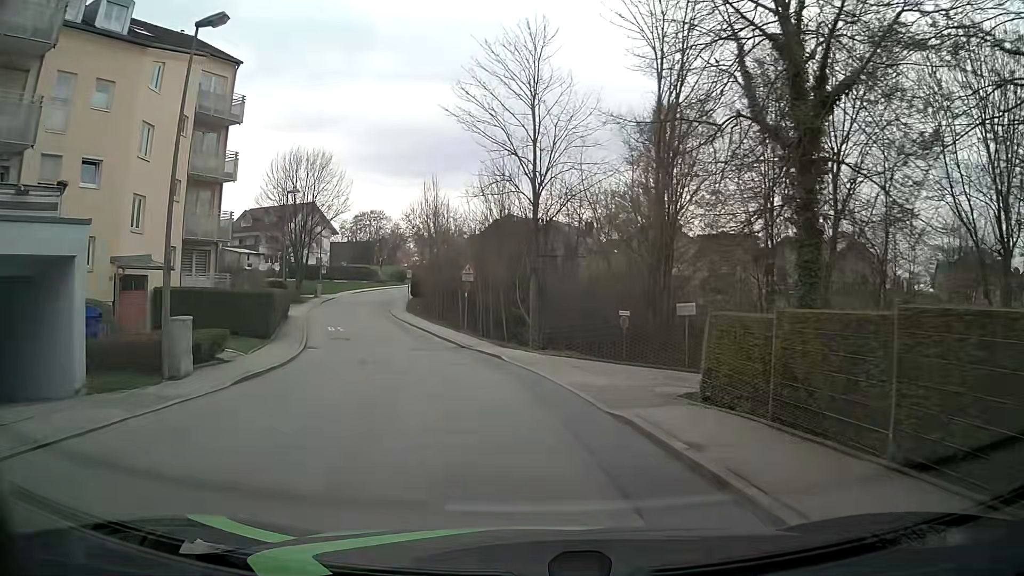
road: residential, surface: asphalt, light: Day
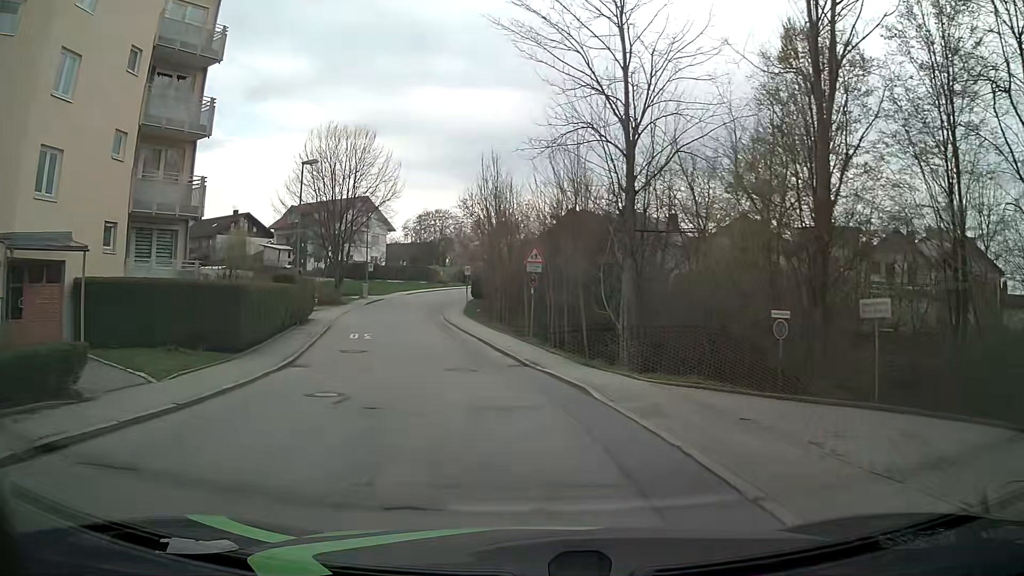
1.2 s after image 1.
(-0.5, +9.1) m; -7°
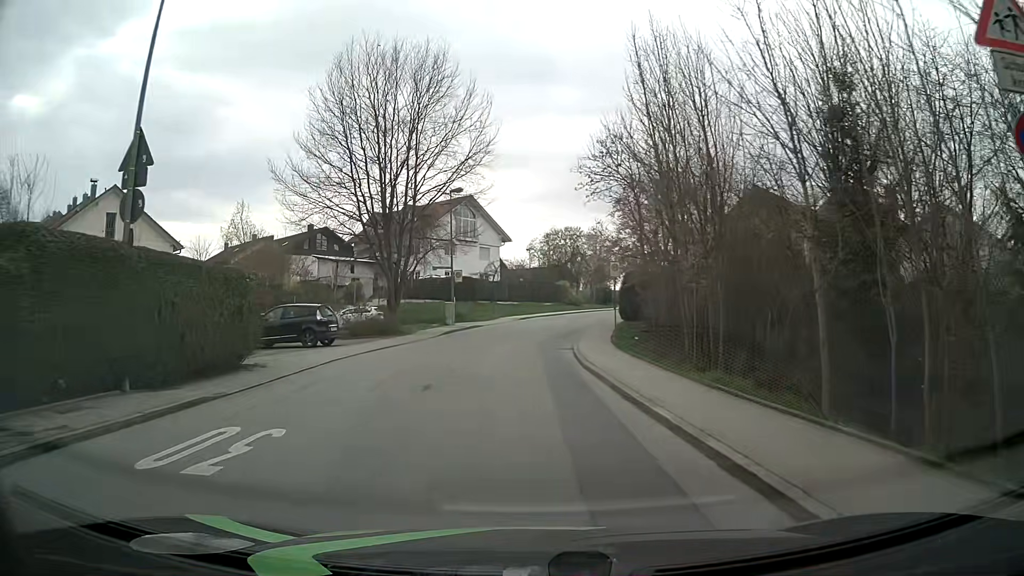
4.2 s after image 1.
(-2.3, +22.2) m; -11°
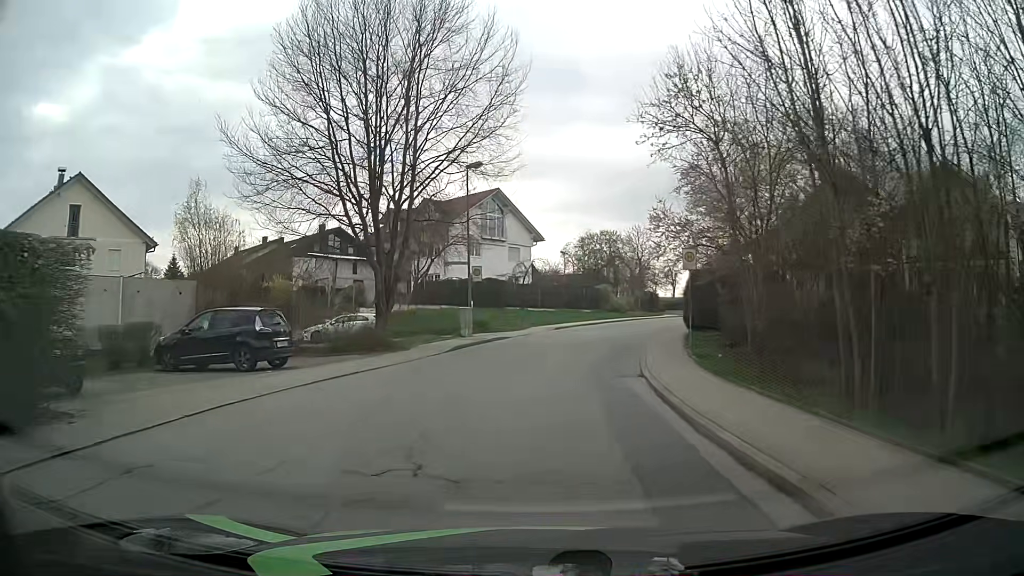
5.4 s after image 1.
(-0.2, +8.6) m; -2°
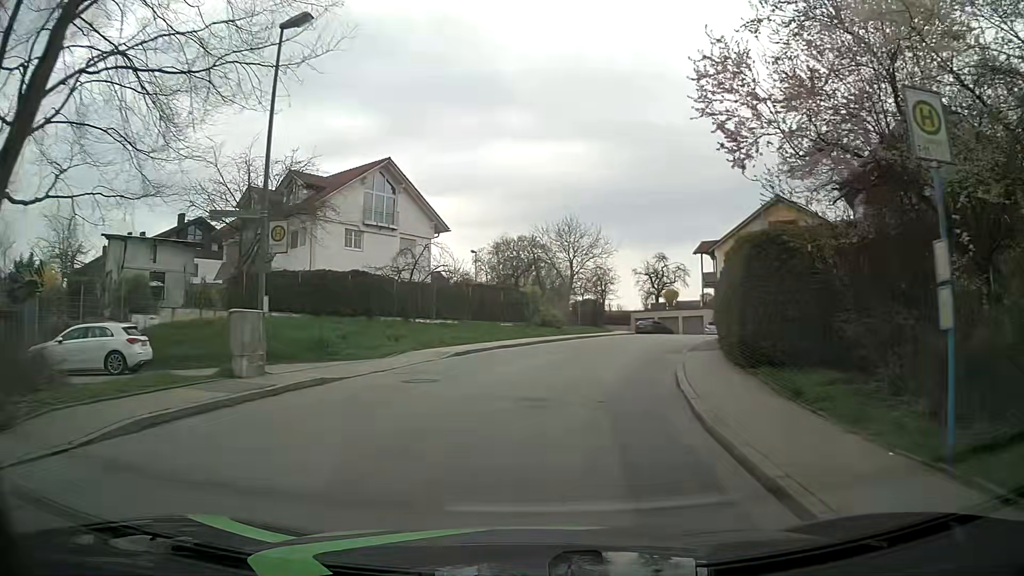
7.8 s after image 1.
(+0.5, +16.7) m; +7°
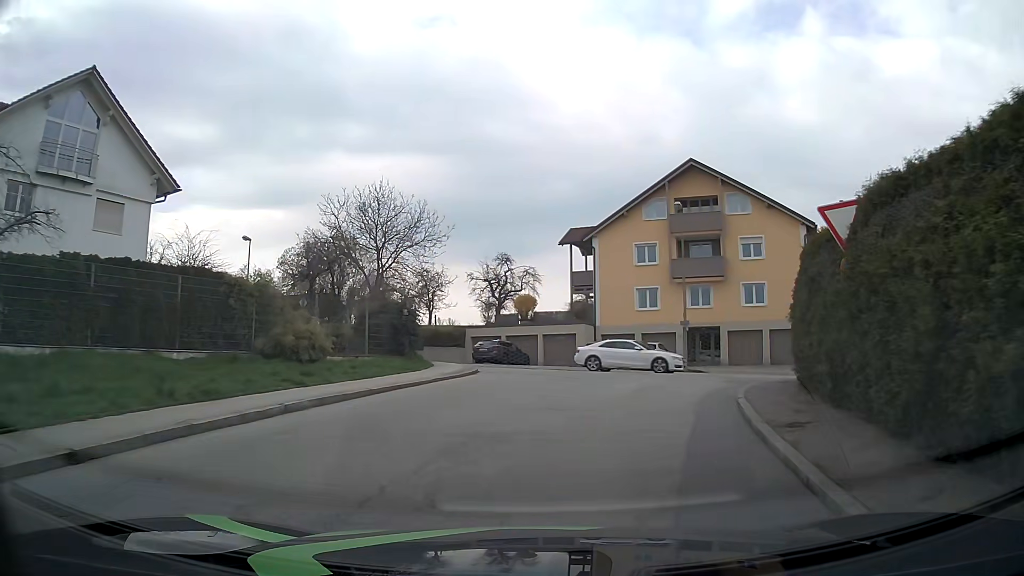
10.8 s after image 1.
(+2.2, +20.5) m; +14°
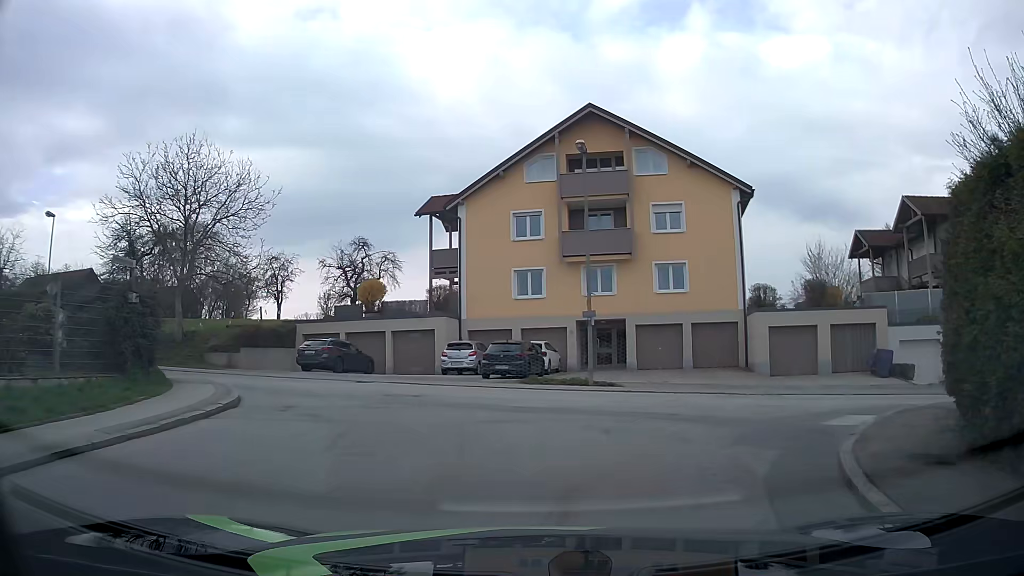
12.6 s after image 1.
(+0.7, +9.8) m; +10°
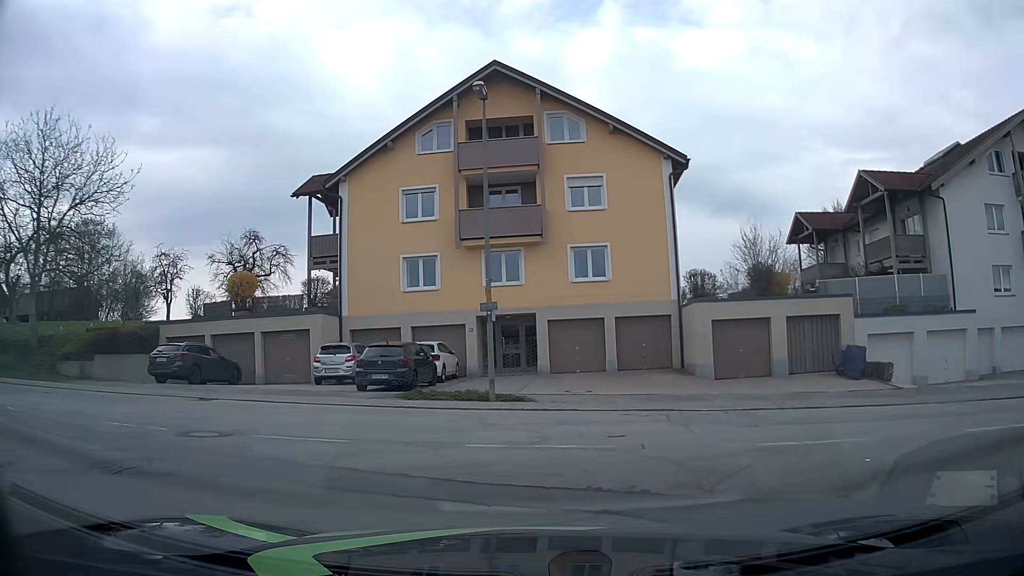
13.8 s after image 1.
(+0.4, +5.1) m; +9°
